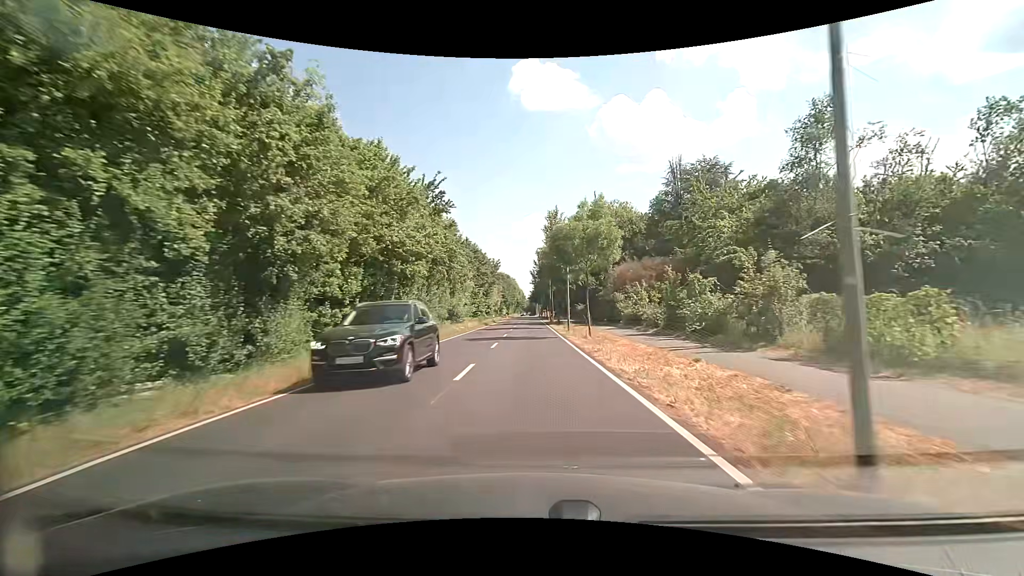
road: secondary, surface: asphalt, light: Day
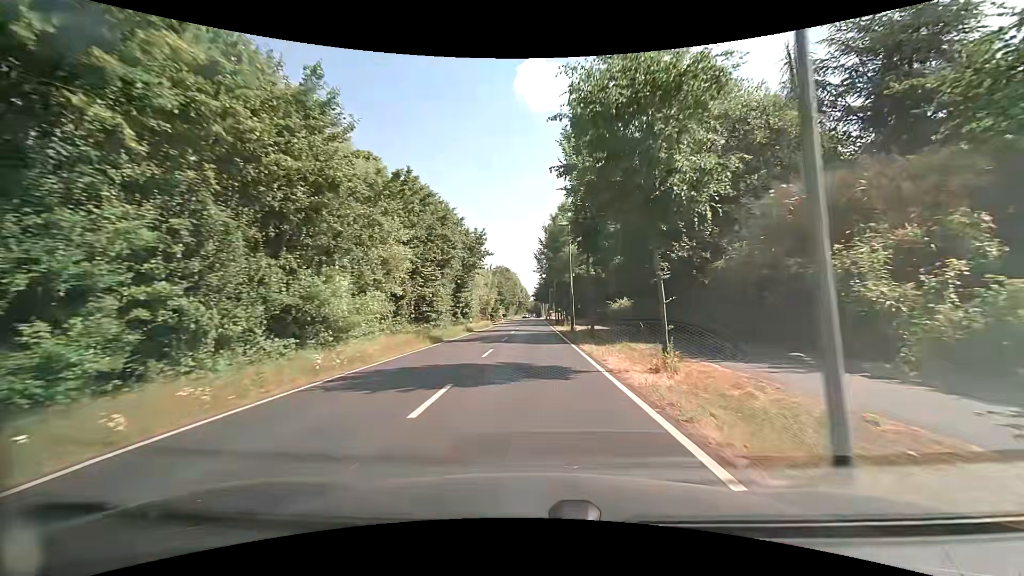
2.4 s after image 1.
(0.0, +30.3) m; -1°
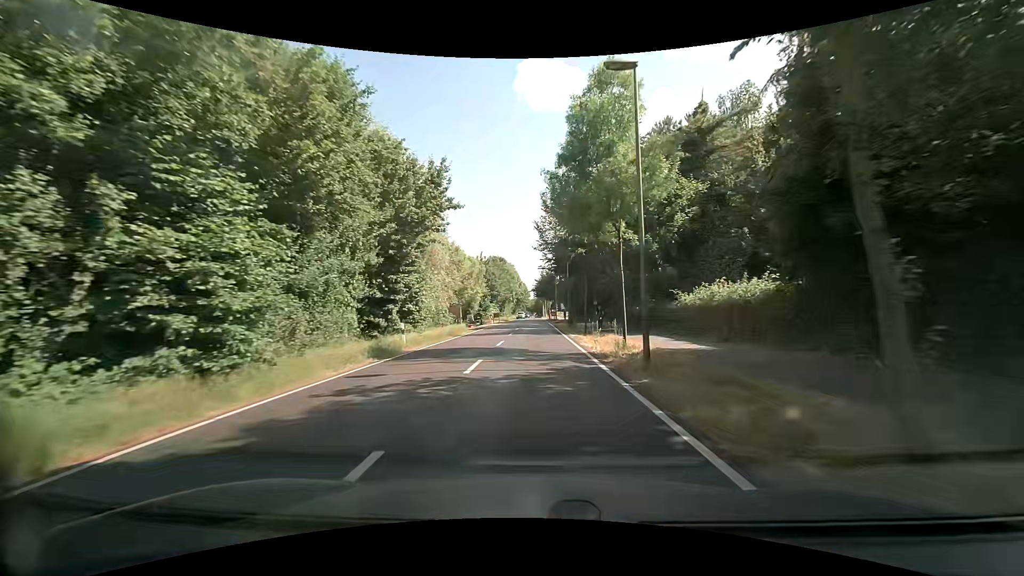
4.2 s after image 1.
(+0.2, +22.5) m; +1°
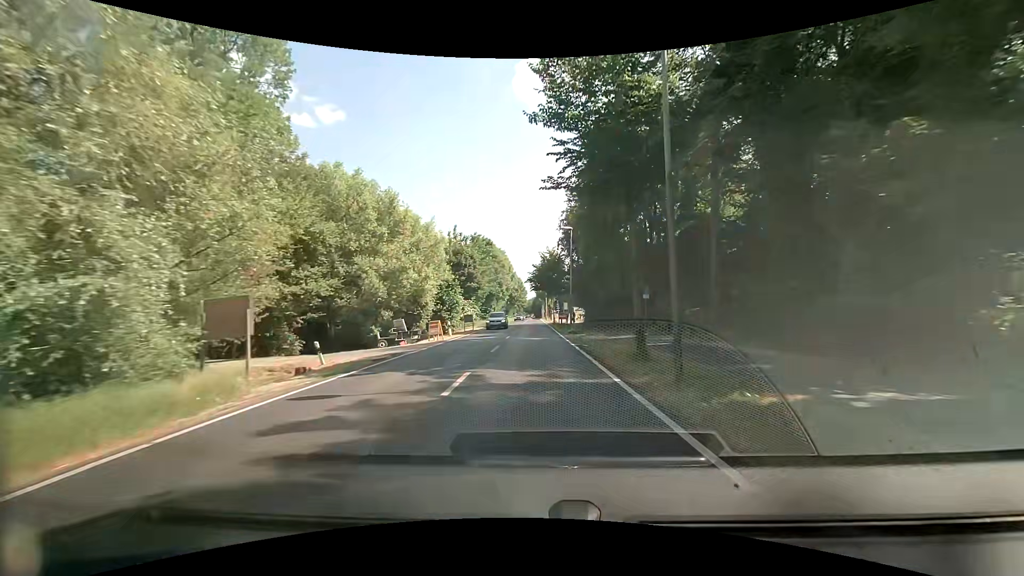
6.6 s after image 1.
(0.0, +29.6) m; 0°
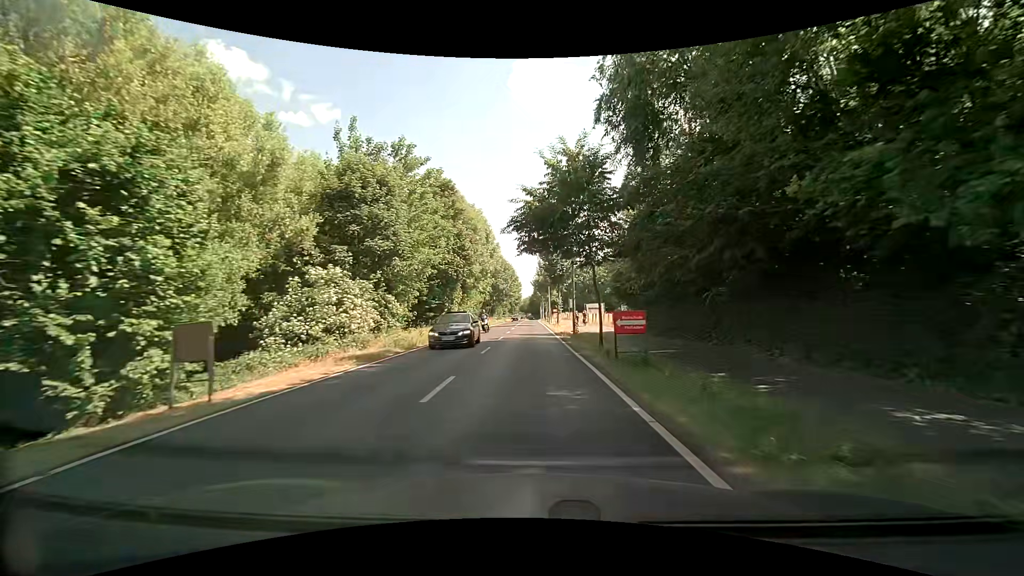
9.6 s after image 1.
(+0.2, +36.5) m; 0°
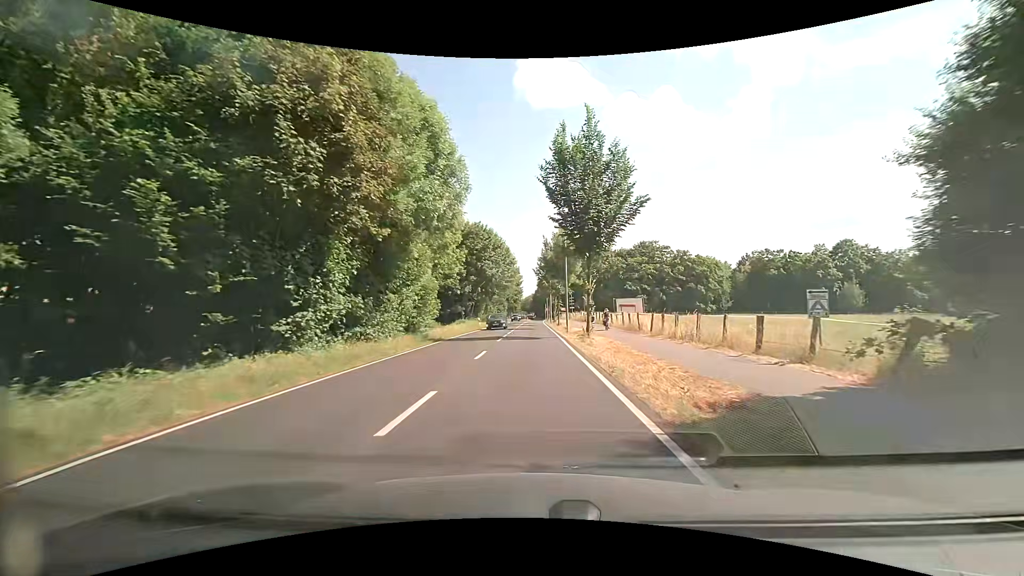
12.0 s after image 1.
(-0.1, +28.8) m; 0°
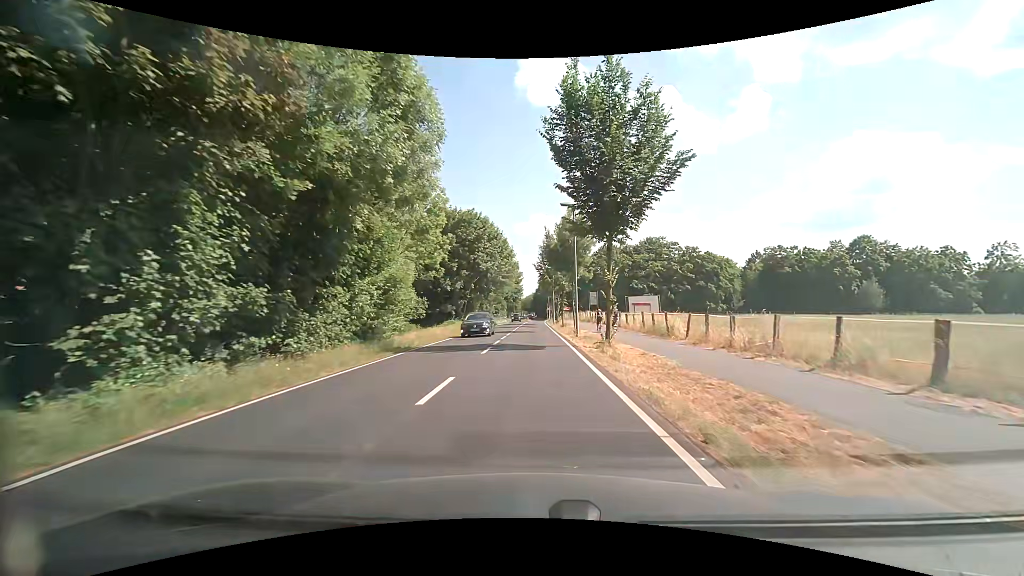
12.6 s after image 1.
(0.0, +7.2) m; 0°
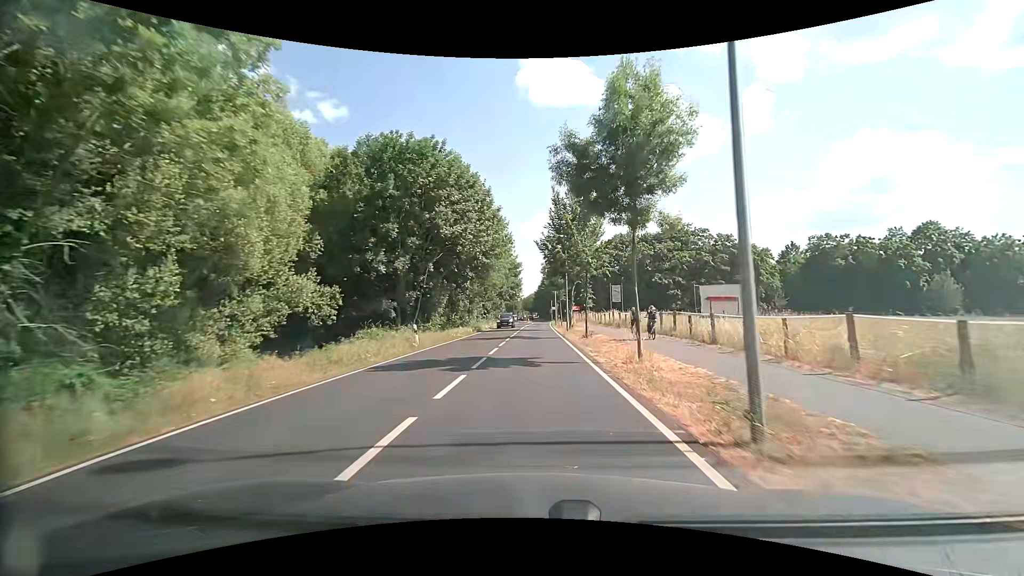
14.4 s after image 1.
(-0.1, +21.7) m; 0°
(0, +10) (0, +20) (0, +30) (0, +40) (0, +50) (0, +60) (0, +70) (+1, +80) (+1, +90) (+1, +100) m
